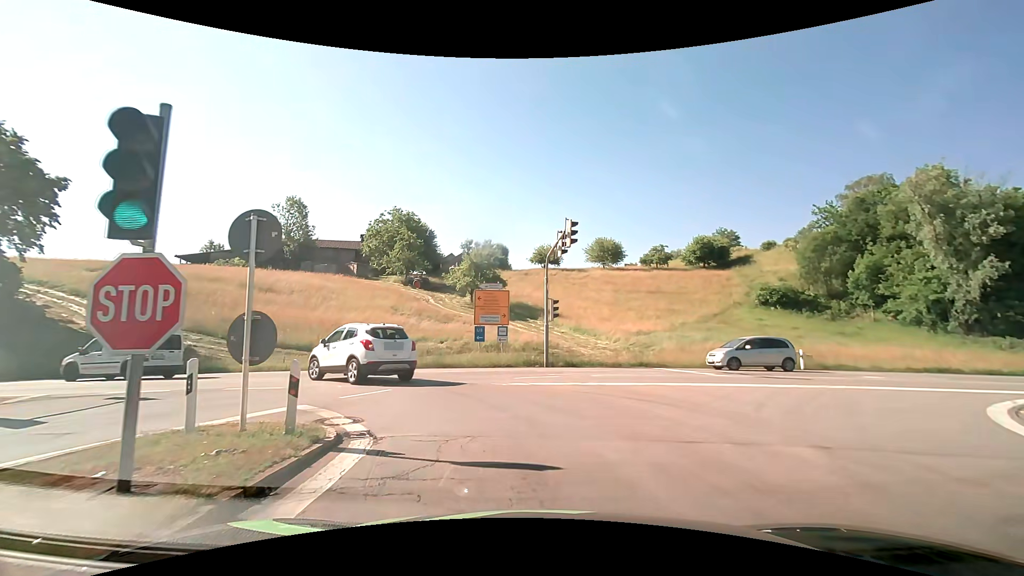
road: motorway_link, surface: asphalt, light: Day
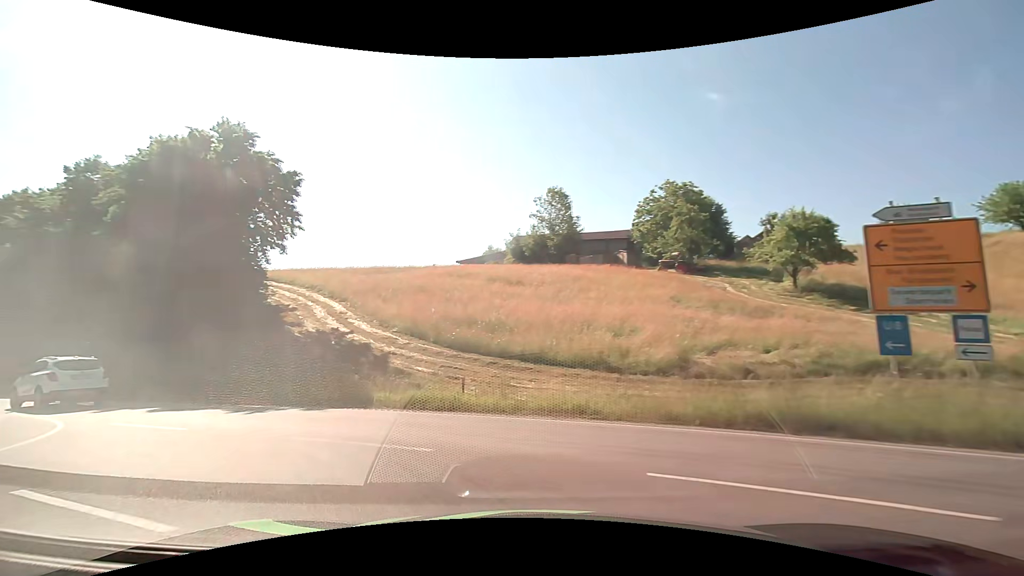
(-2.8, +15.1) m; -31°
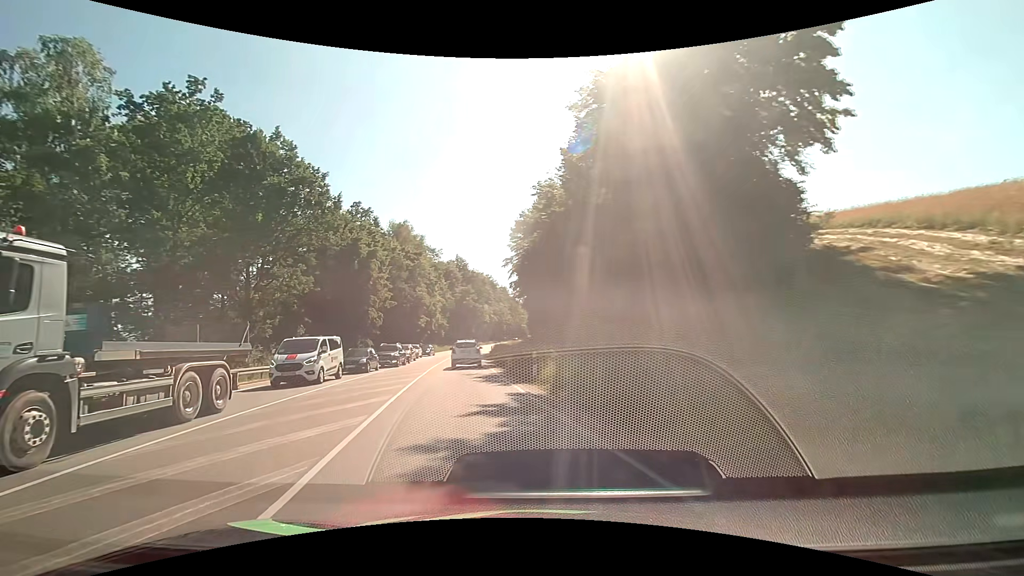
(-7.7, +13.3) m; -54°
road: primary
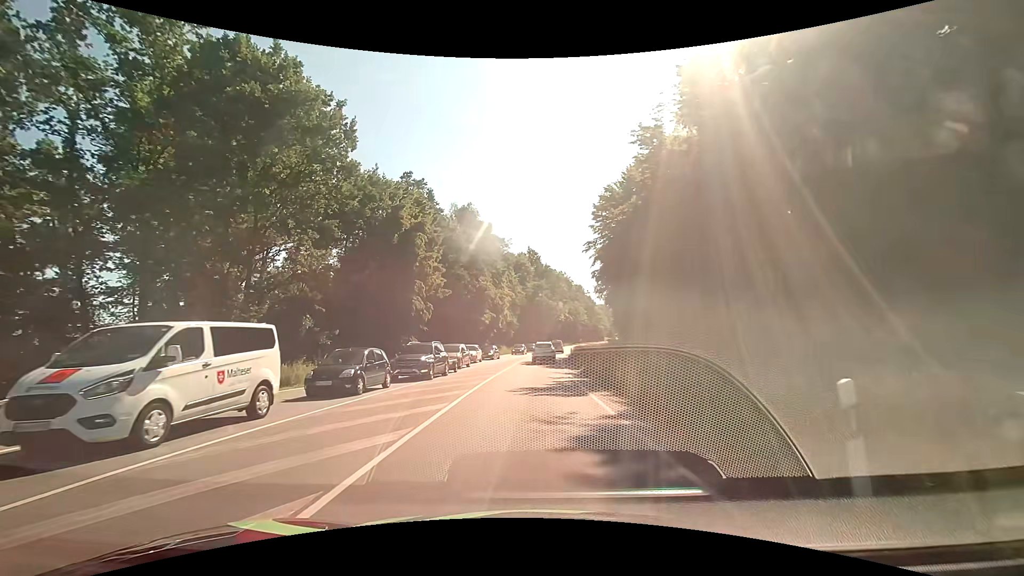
(-1.8, +14.0) m; -9°
(0, +10) (0, +20) (0, +30) (+1, +40) (+1, +50) (+2, +60) (+3, +70) (+4, +80) (+5, +90) (+6, +100) m
